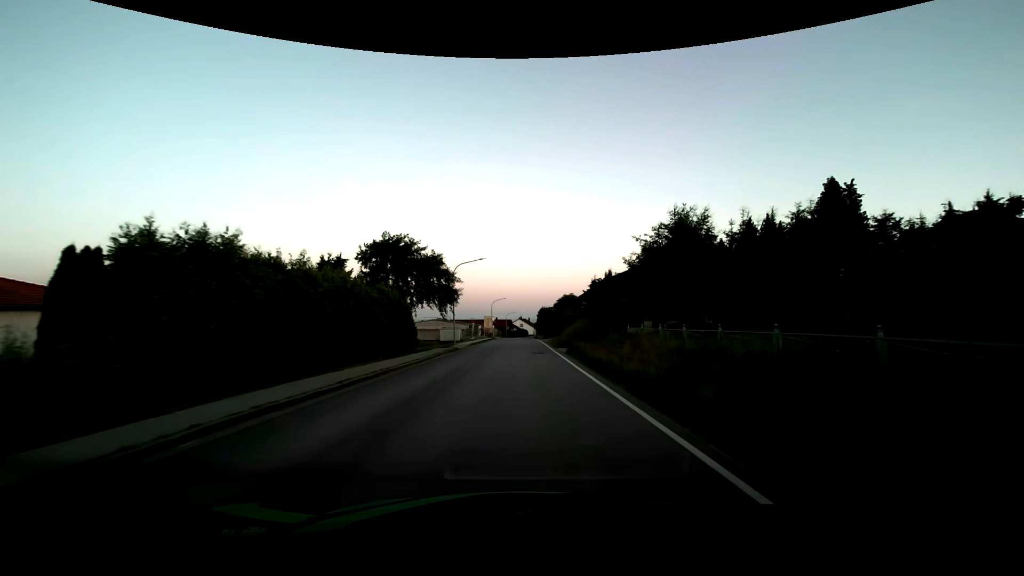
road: secondary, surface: asphalt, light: Day
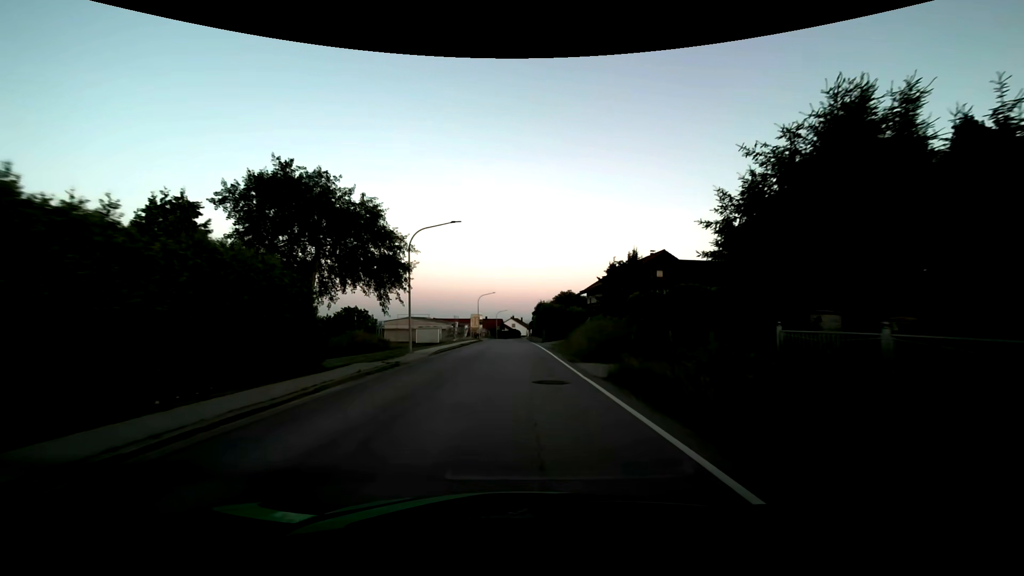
(+0.1, +15.2) m; +1°
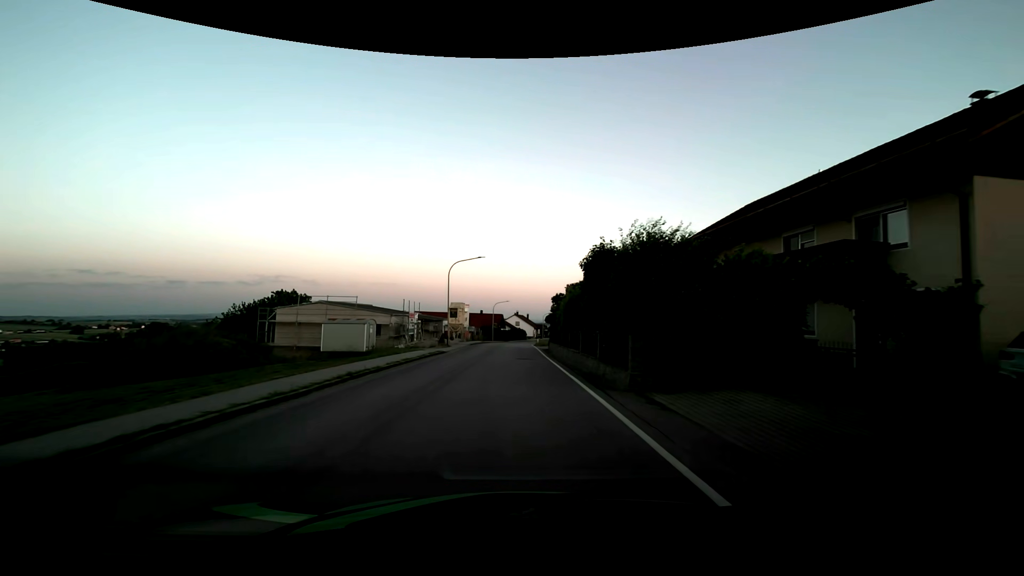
(0.0, +38.0) m; 0°
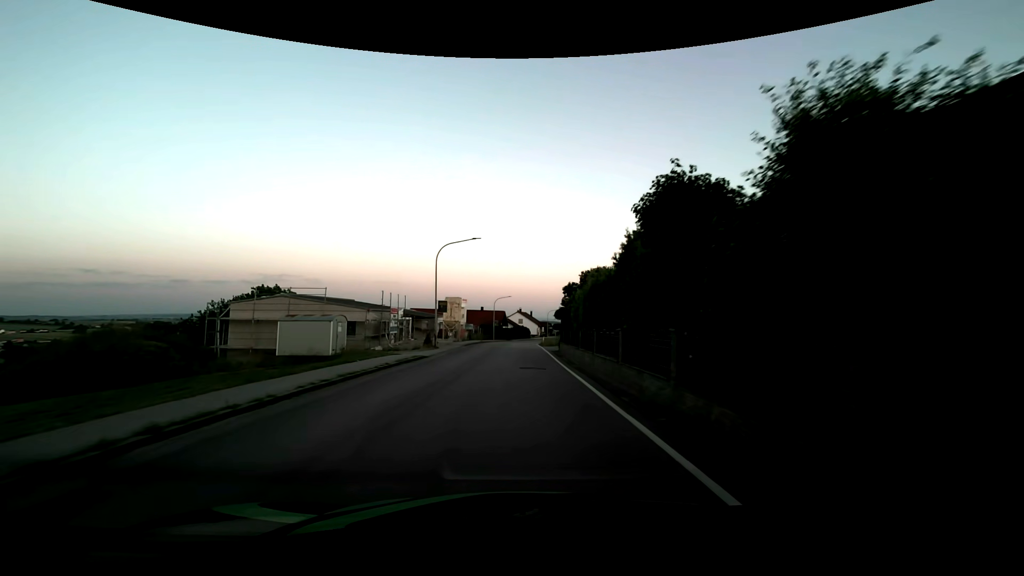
(0.0, +7.7) m; -1°
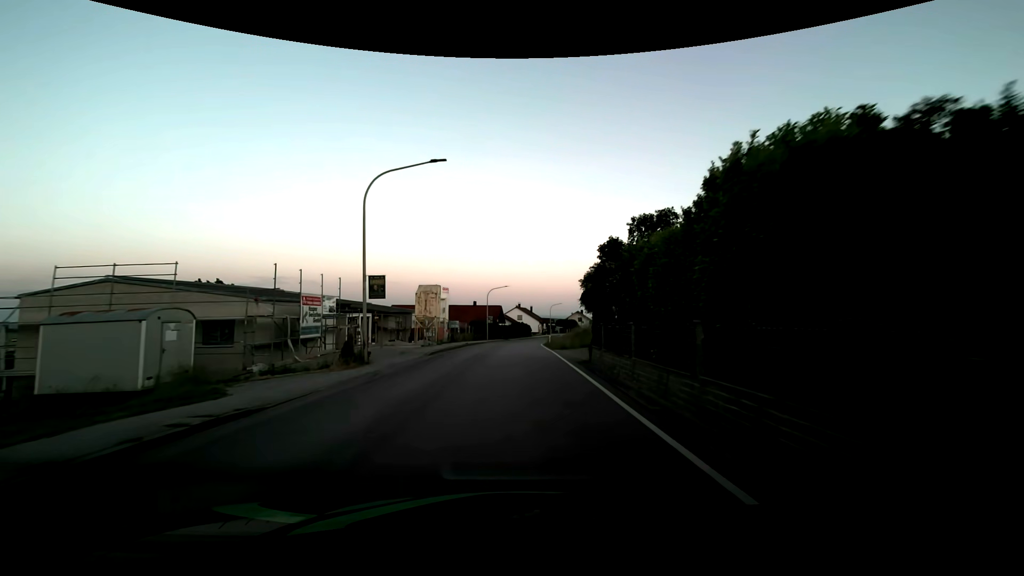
(+0.1, +15.4) m; +1°
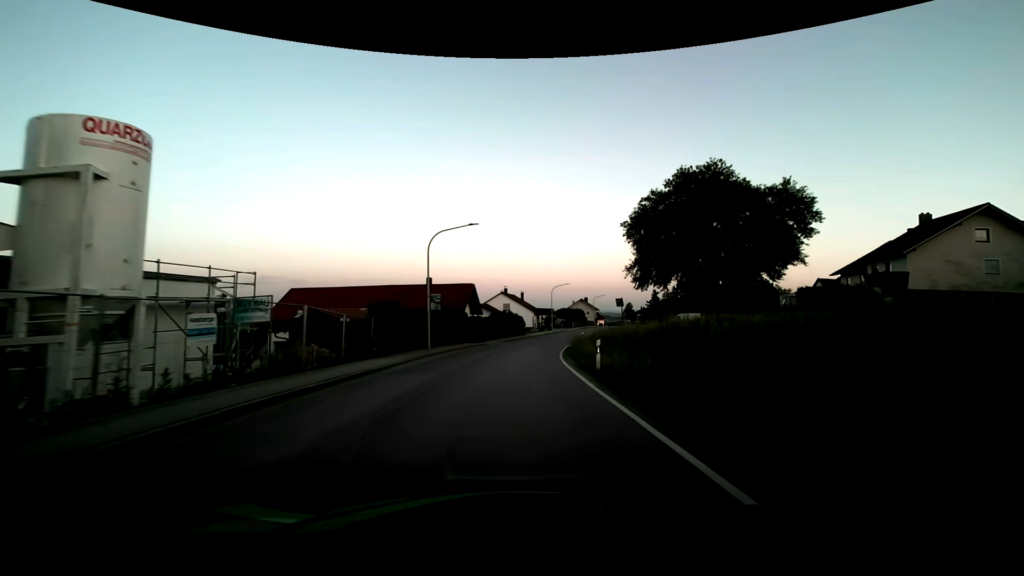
(+0.3, +38.4) m; +1°
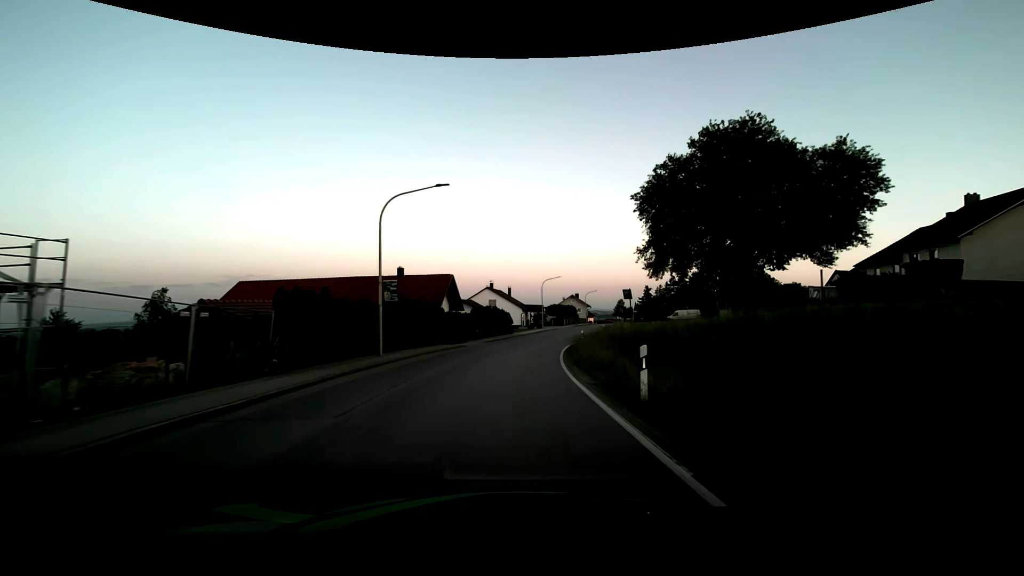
(+0.1, +7.7) m; +2°
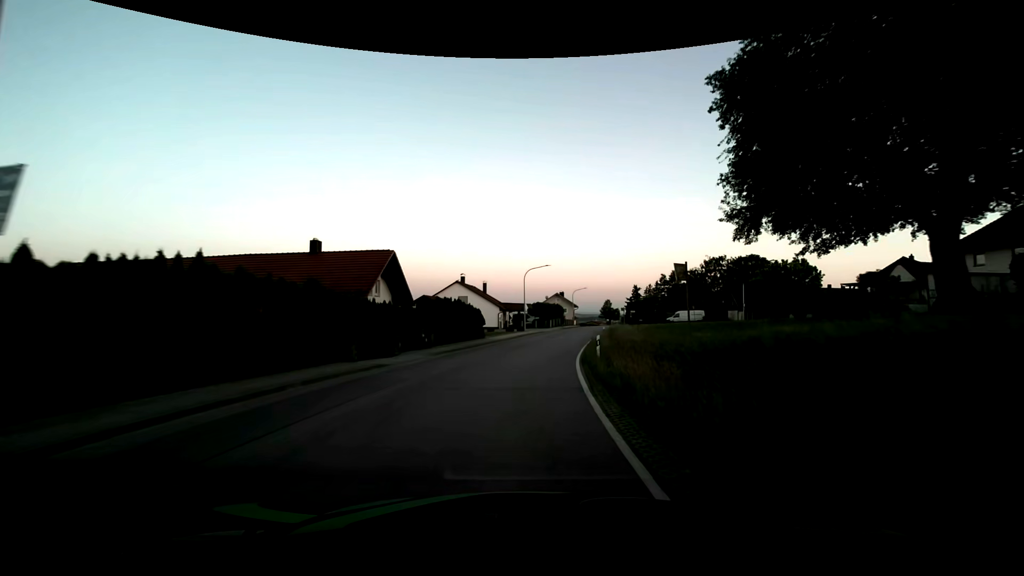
(+0.3, +15.4) m; +2°
(0, +10) (+1, +20) (+2, +30) (+4, +40) (+6, +49) (+8, +59) (+11, +69) (+13, +79) (+15, +88) (+17, +98) m
